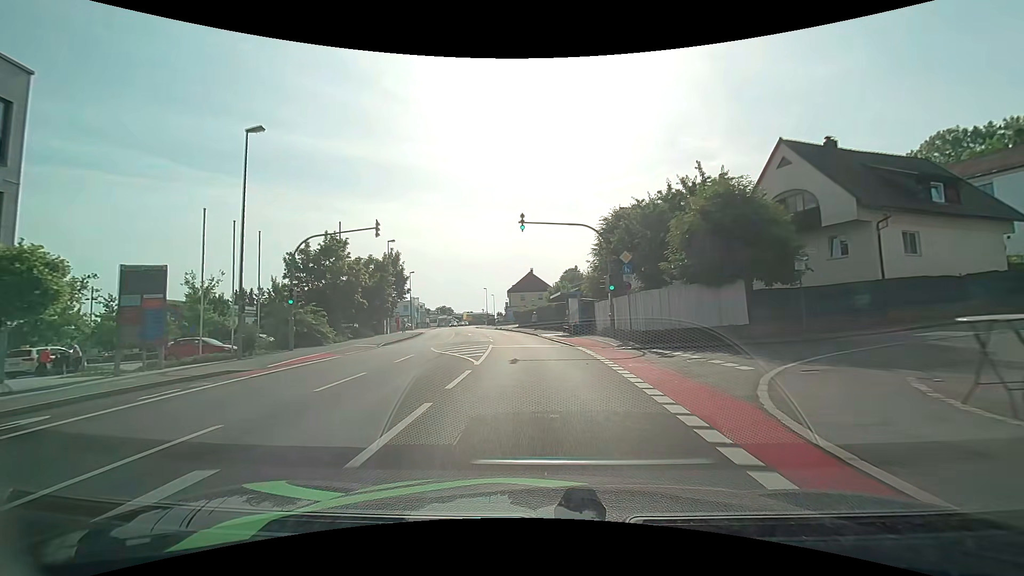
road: tertiary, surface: asphalt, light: Day
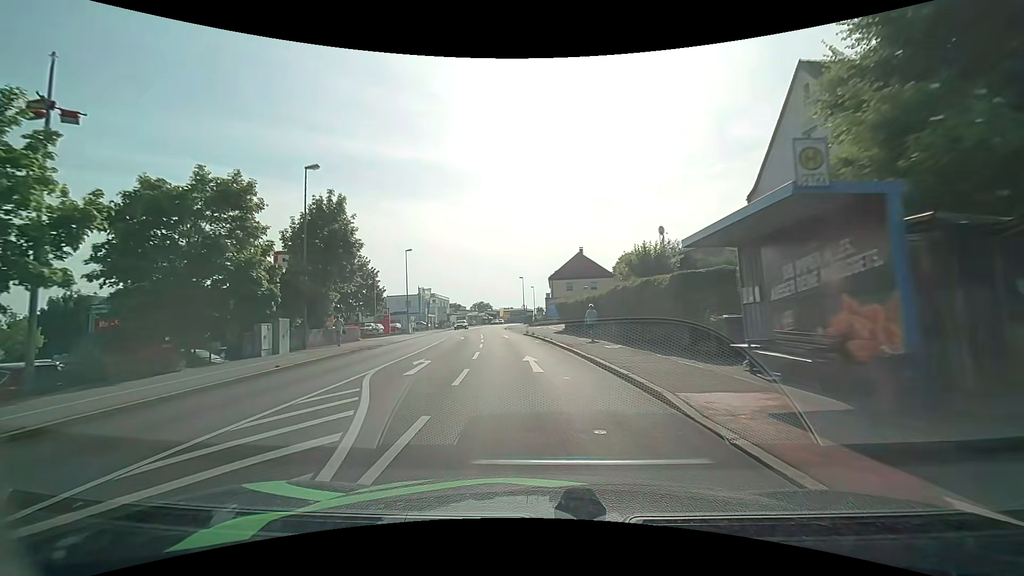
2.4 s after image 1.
(-1.3, +28.3) m; -6°
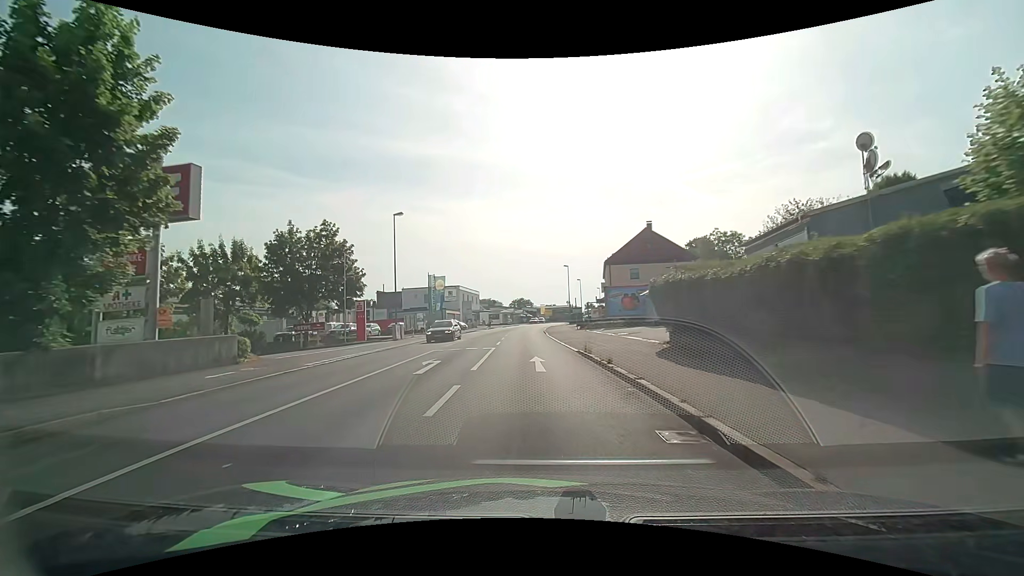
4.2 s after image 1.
(-0.9, +21.2) m; -5°
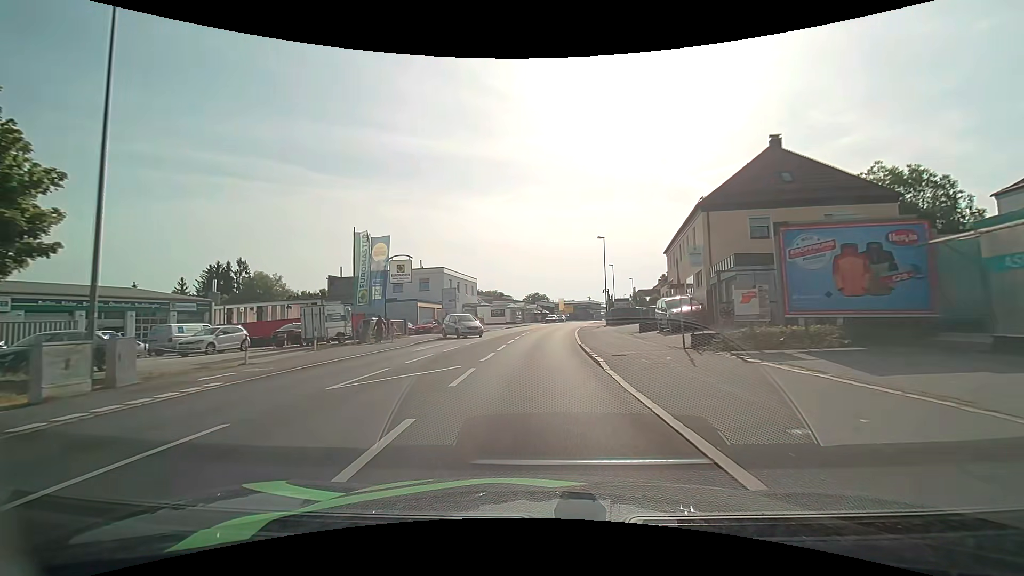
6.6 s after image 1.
(-0.5, +28.6) m; -2°
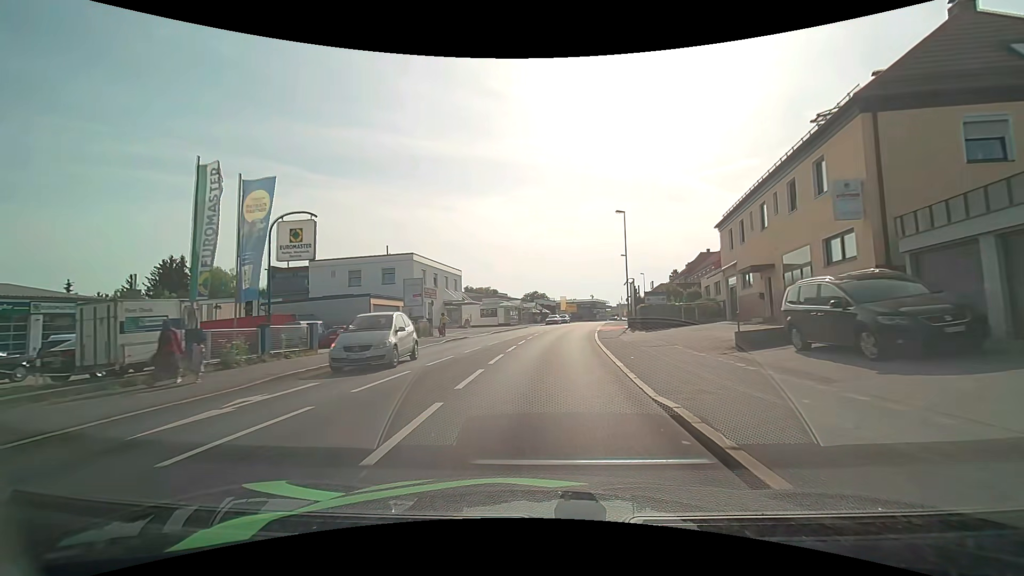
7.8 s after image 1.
(+0.1, +14.5) m; 0°
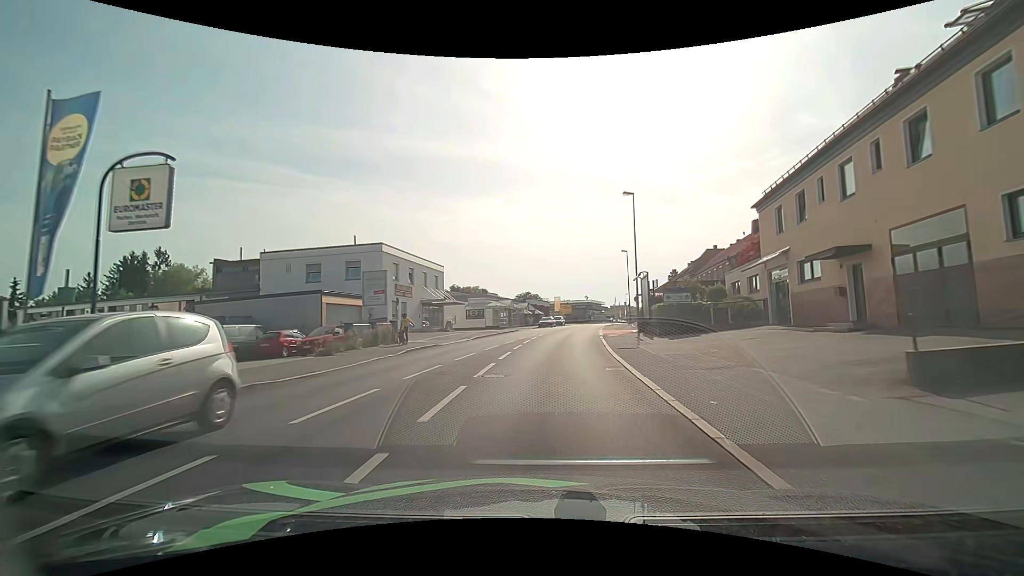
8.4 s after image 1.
(0.0, +7.3) m; +1°
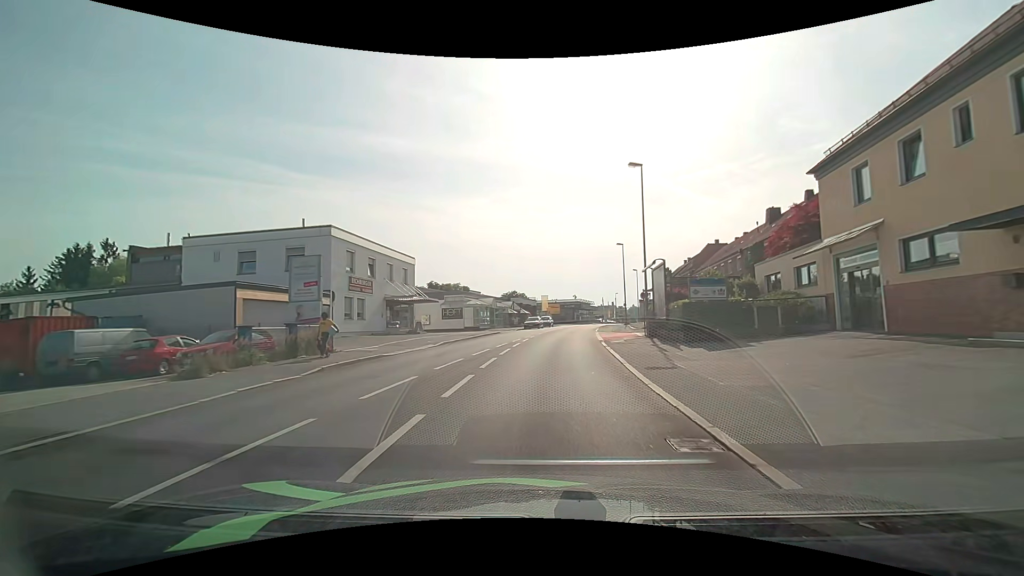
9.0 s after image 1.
(+0.1, +7.3) m; +1°
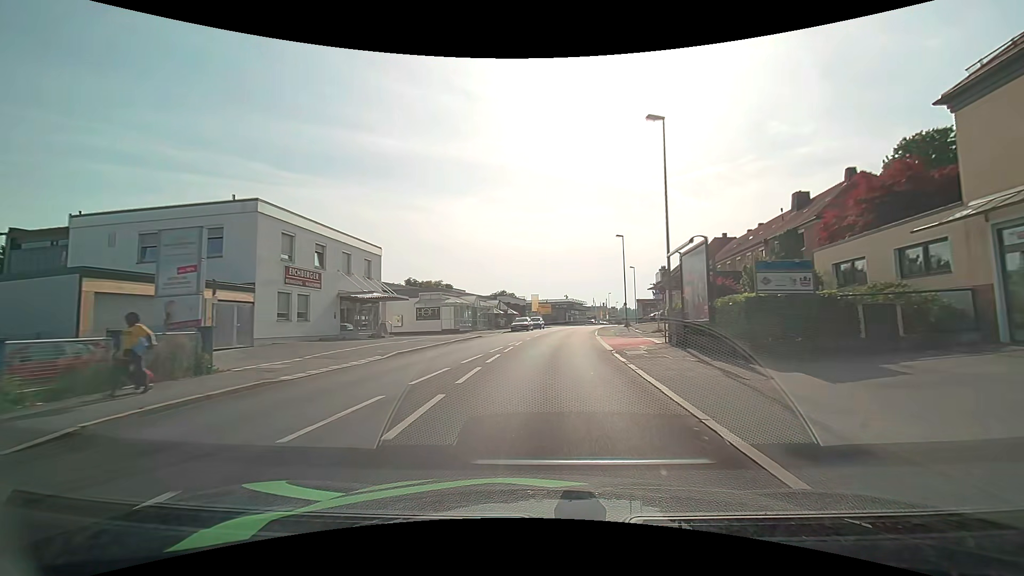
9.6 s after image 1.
(+0.1, +7.3) m; +1°
(0, +10) (0, +20) (+1, +30) (+2, +40) (+4, +50) (+5, +60) (+7, +70) (+9, +79) (+11, +89) (+14, +99) m
